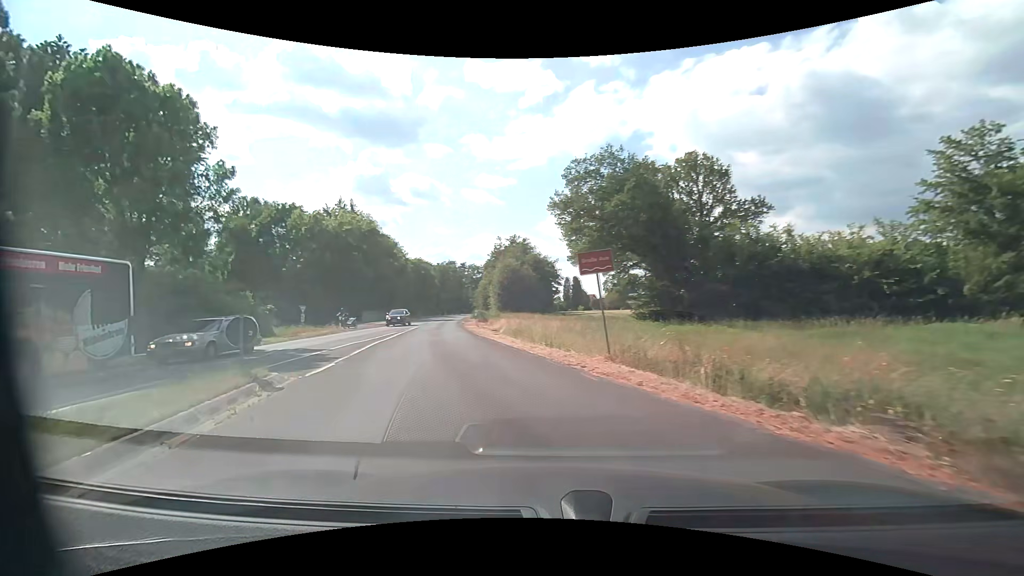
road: secondary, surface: asphalt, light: Day
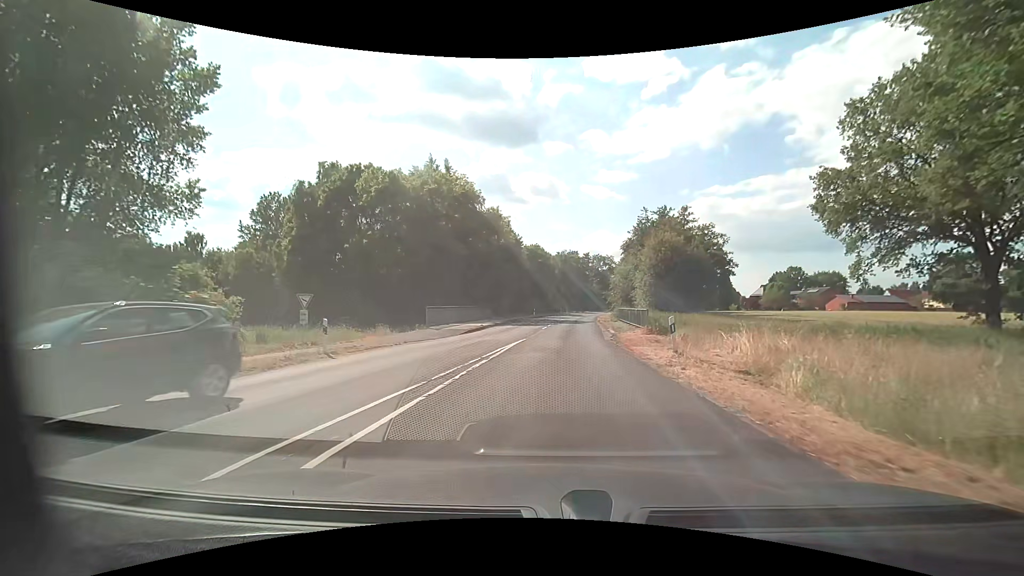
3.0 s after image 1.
(-5.6, +24.4) m; -15°
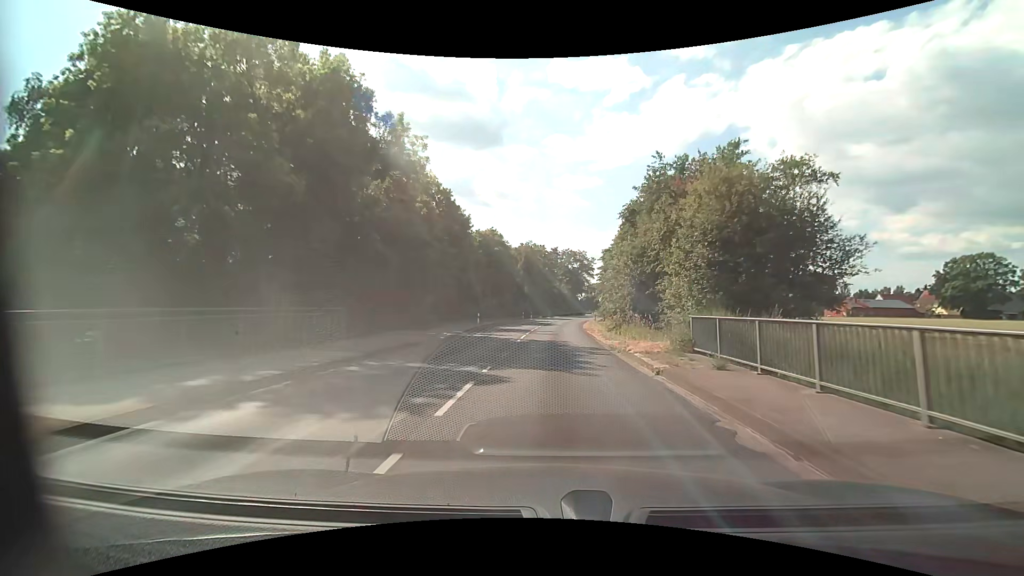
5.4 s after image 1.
(+1.0, +28.4) m; +5°
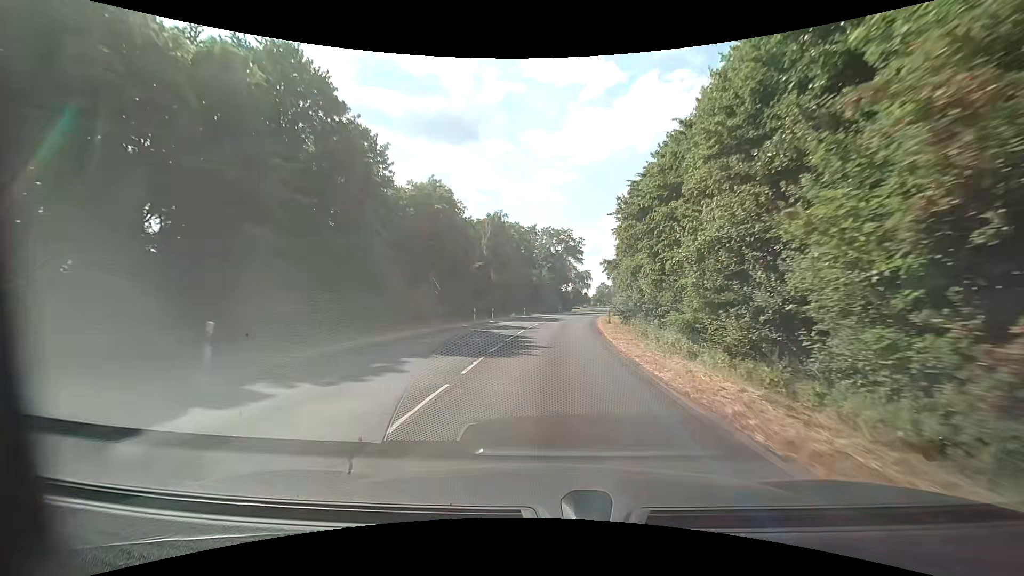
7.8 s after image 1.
(+0.4, +32.7) m; +2°
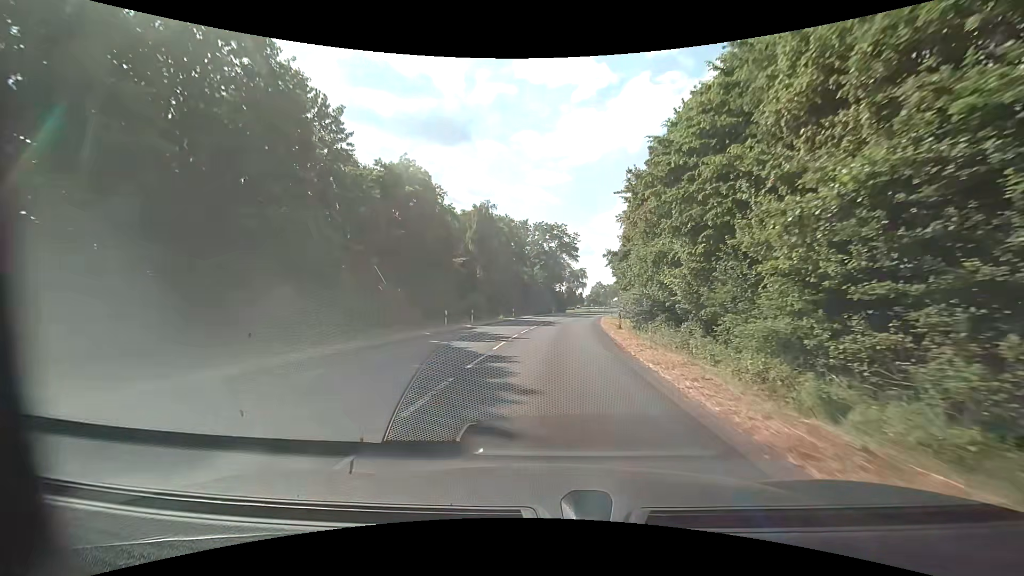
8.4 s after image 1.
(+0.1, +8.4) m; +1°
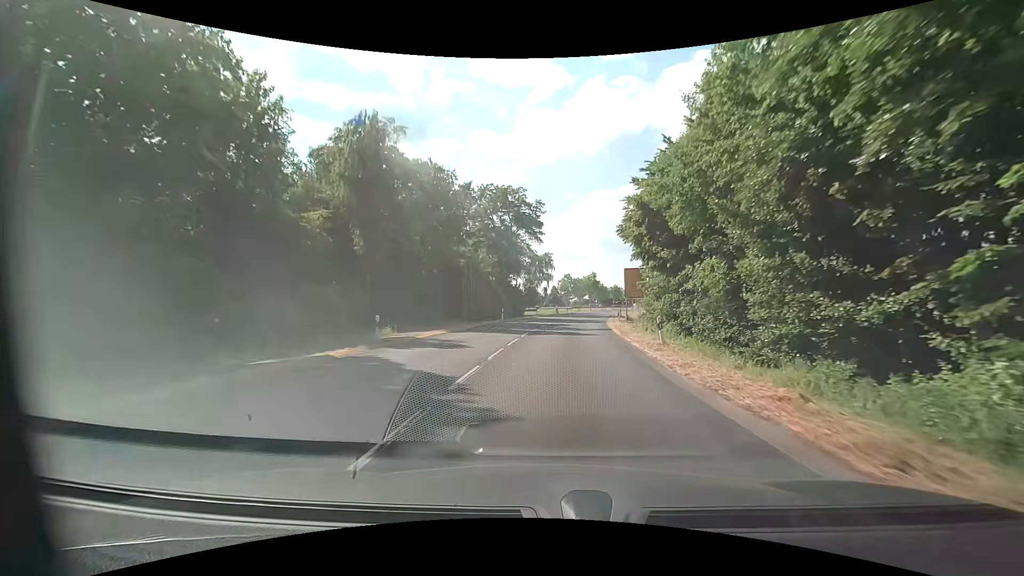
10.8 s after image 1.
(+1.2, +33.8) m; +4°
